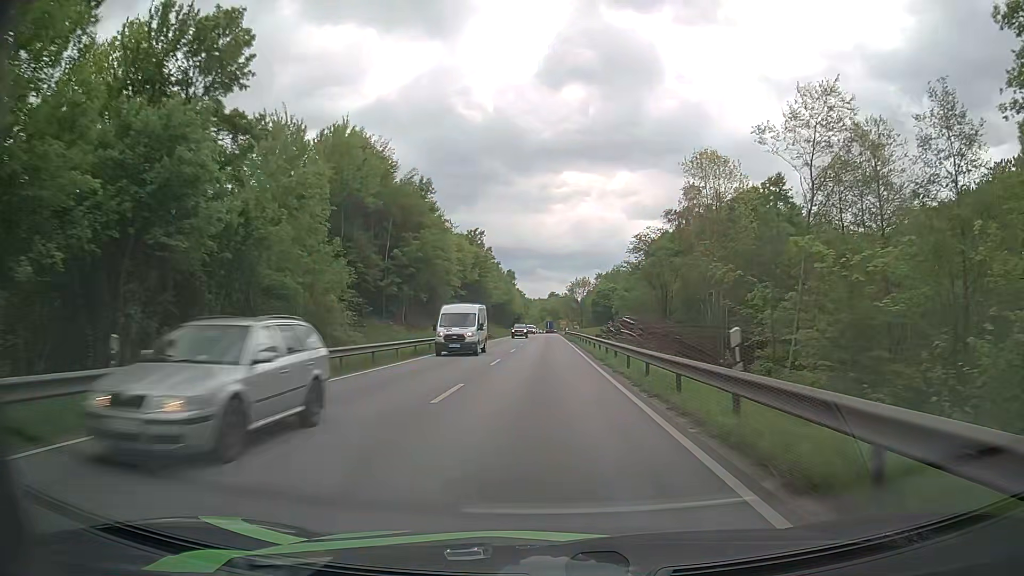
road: primary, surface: asphalt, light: Day
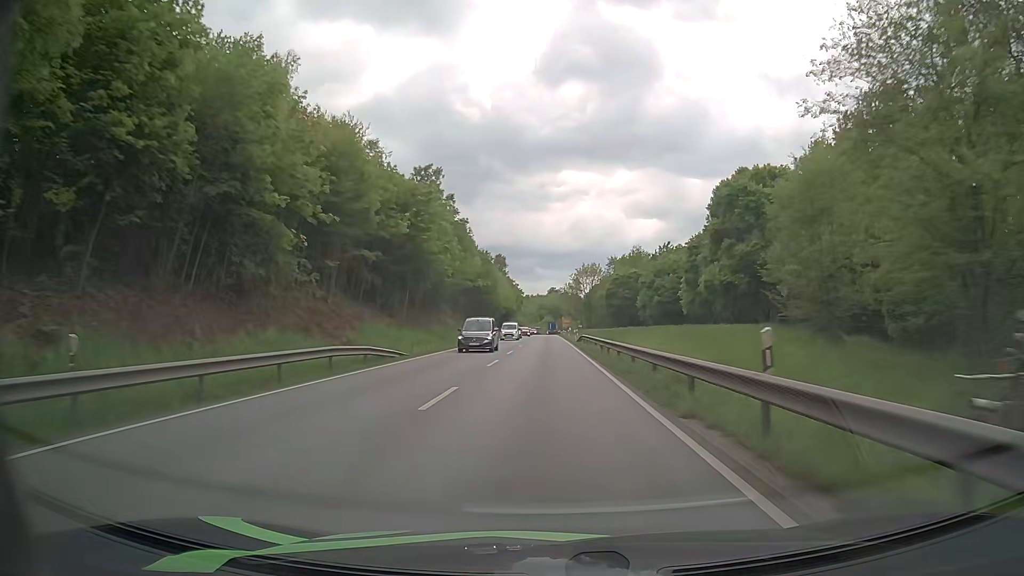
(-0.3, +49.6) m; 0°
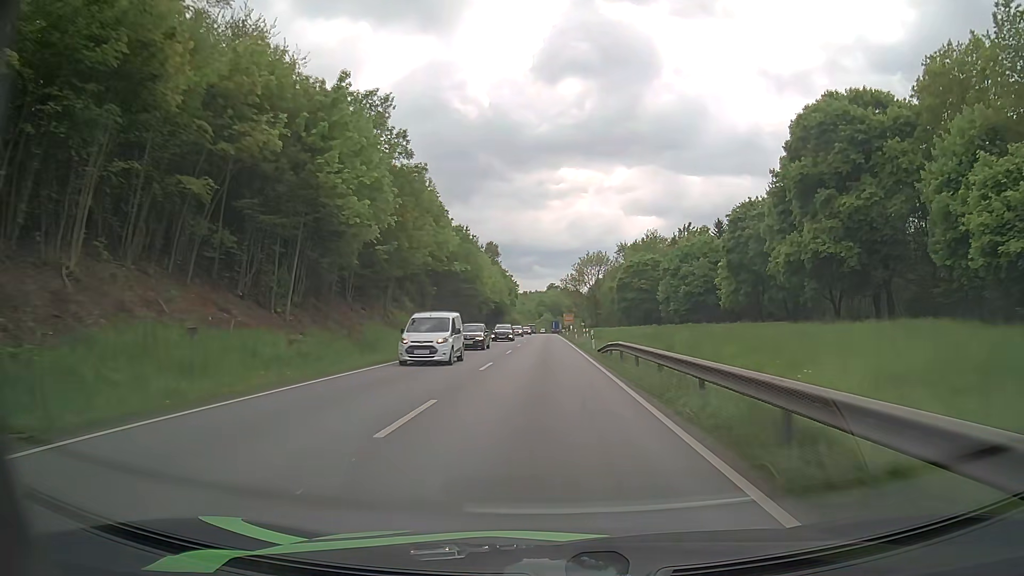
(0.0, +25.0) m; 0°
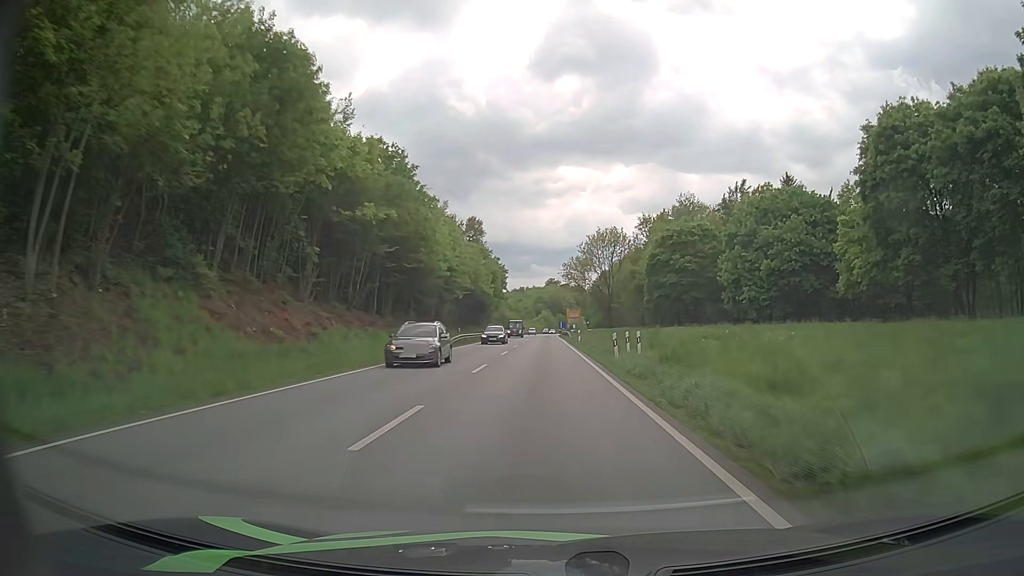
(0.0, +37.4) m; 0°
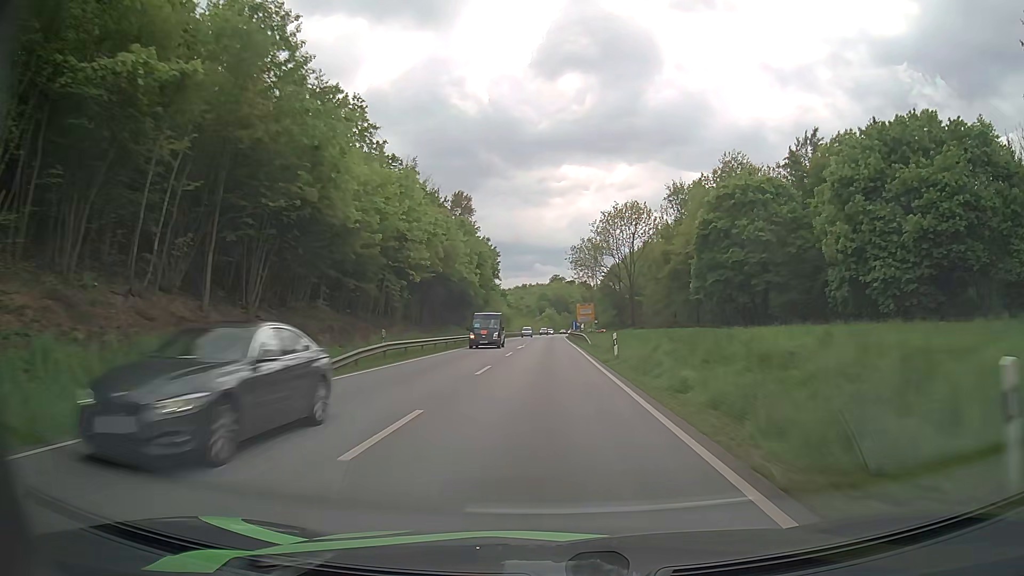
(-0.1, +24.9) m; 0°
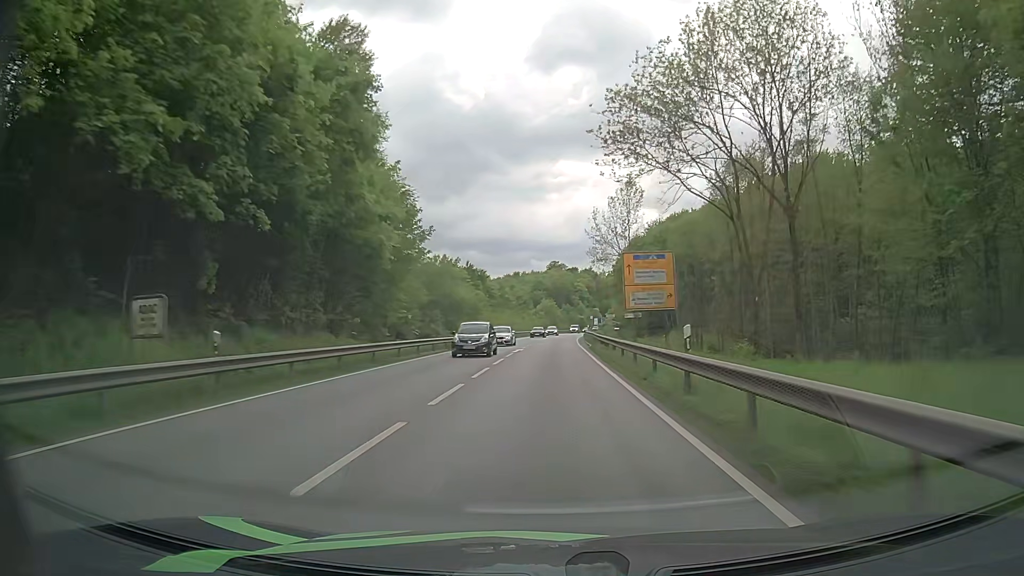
(+0.1, +62.4) m; 0°
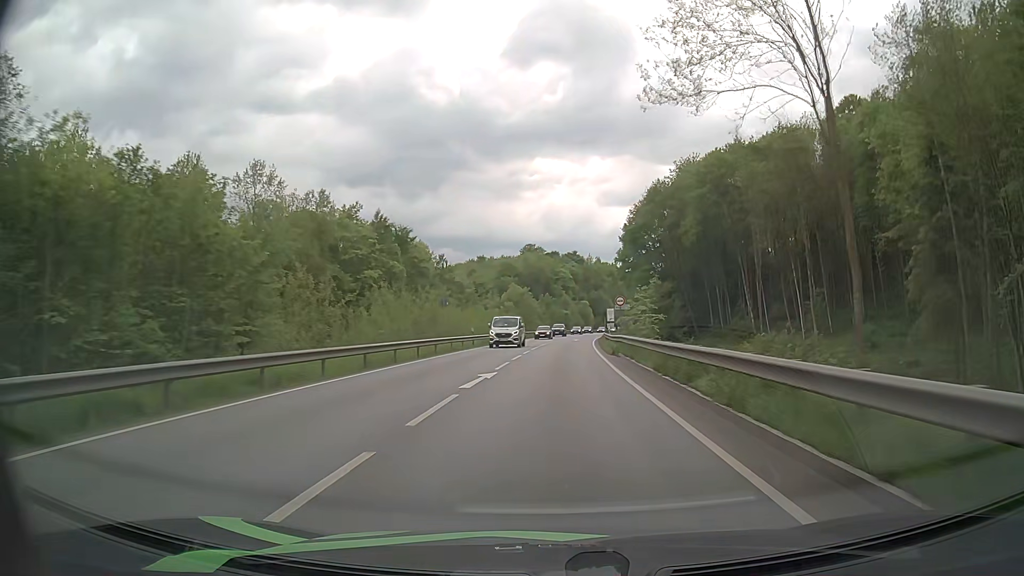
(+0.6, +62.5) m; +2°
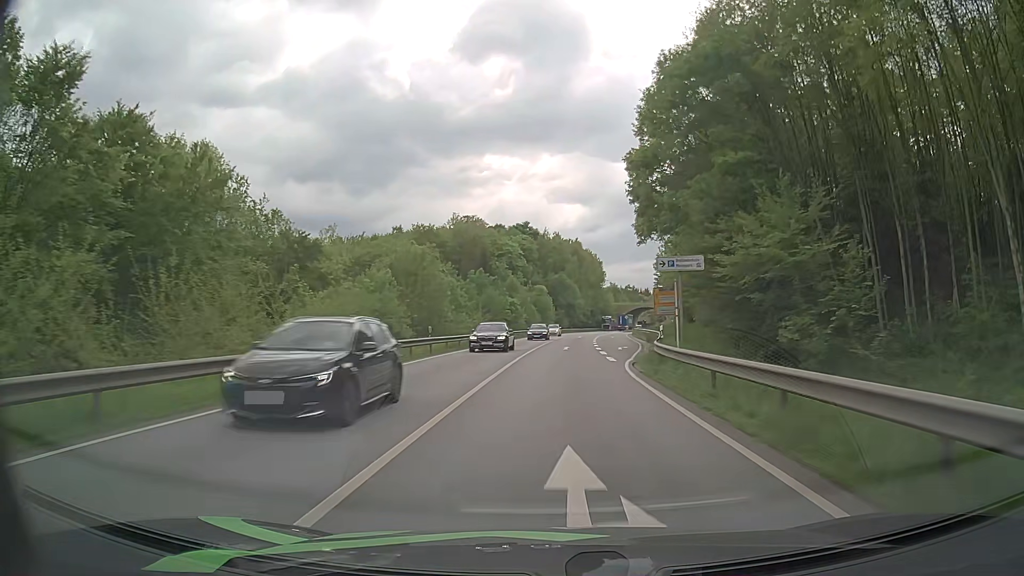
(+2.1, +62.1) m; +4°
(0, +10) (0, +20) (0, +30) (+1, +40) (+1, +50) (+2, +60) (+3, +70) (+4, +80) (+5, +90) (+6, +100) m
